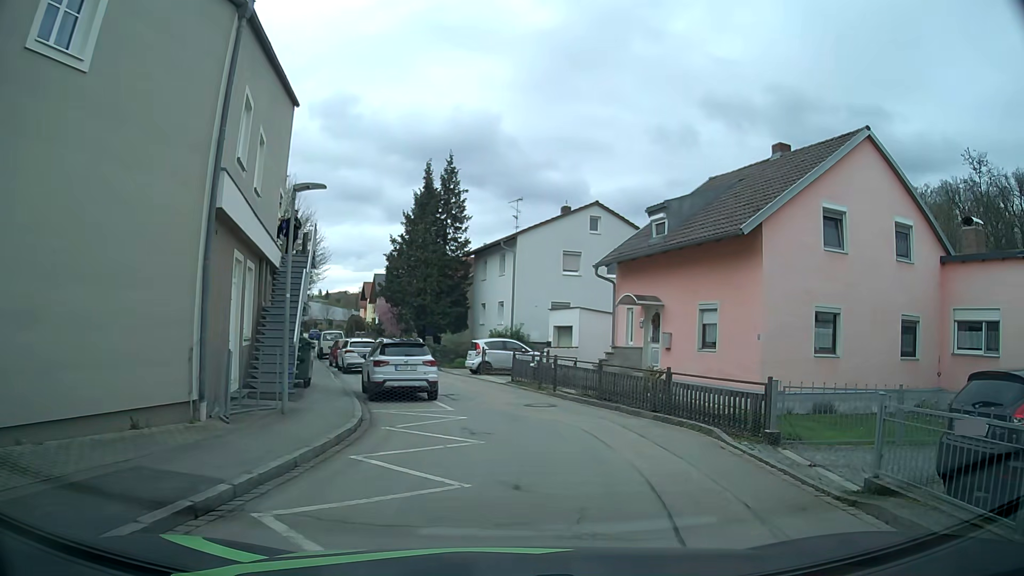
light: Day
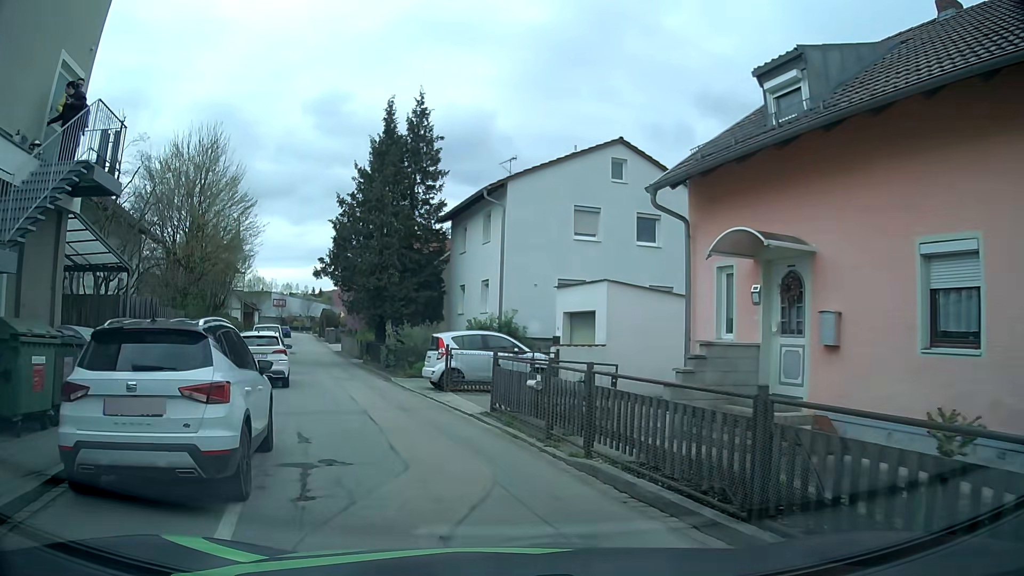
(+0.5, +11.5) m; -1°
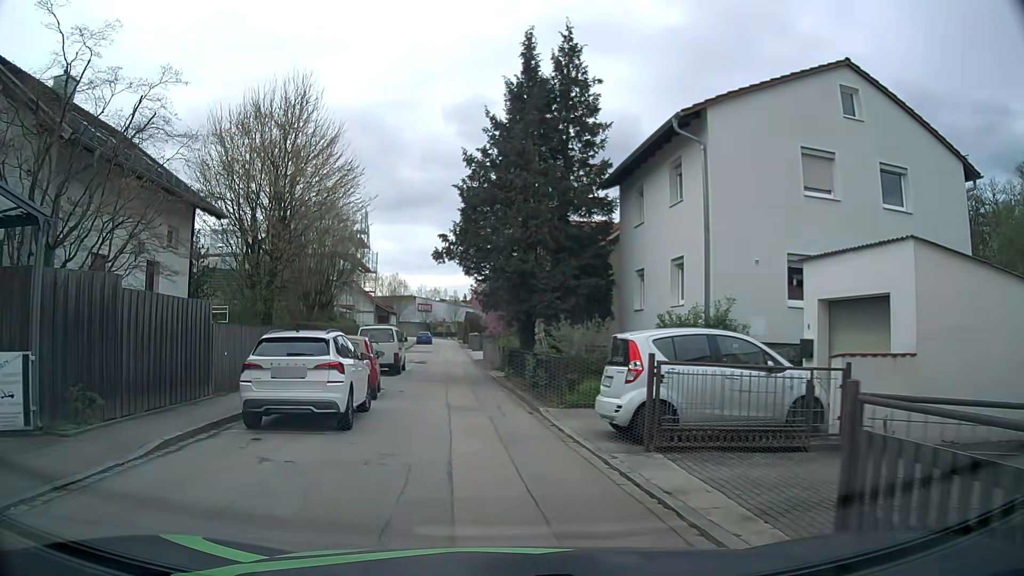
(-0.8, +8.6) m; -13°
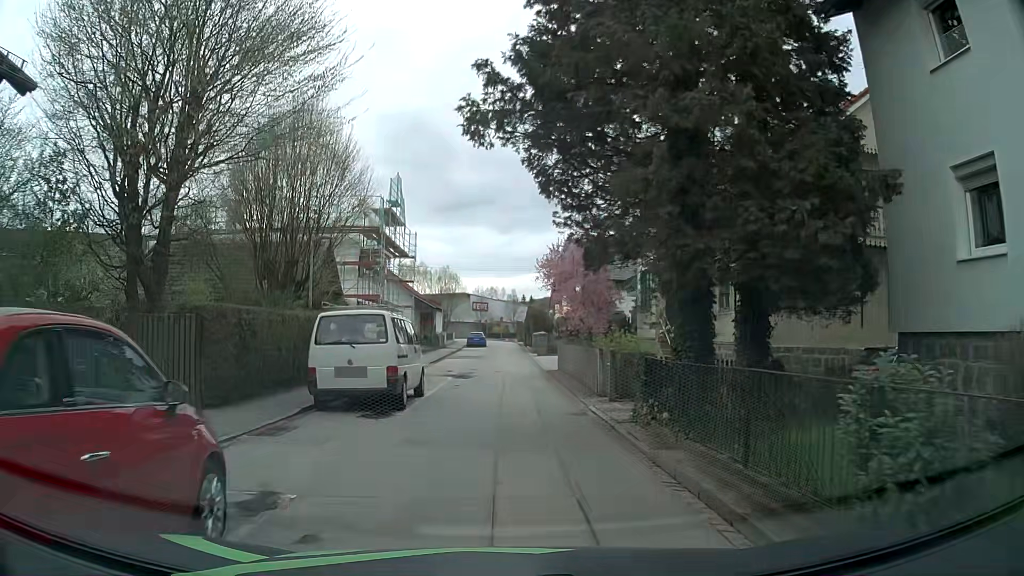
(-0.9, +14.4) m; -5°
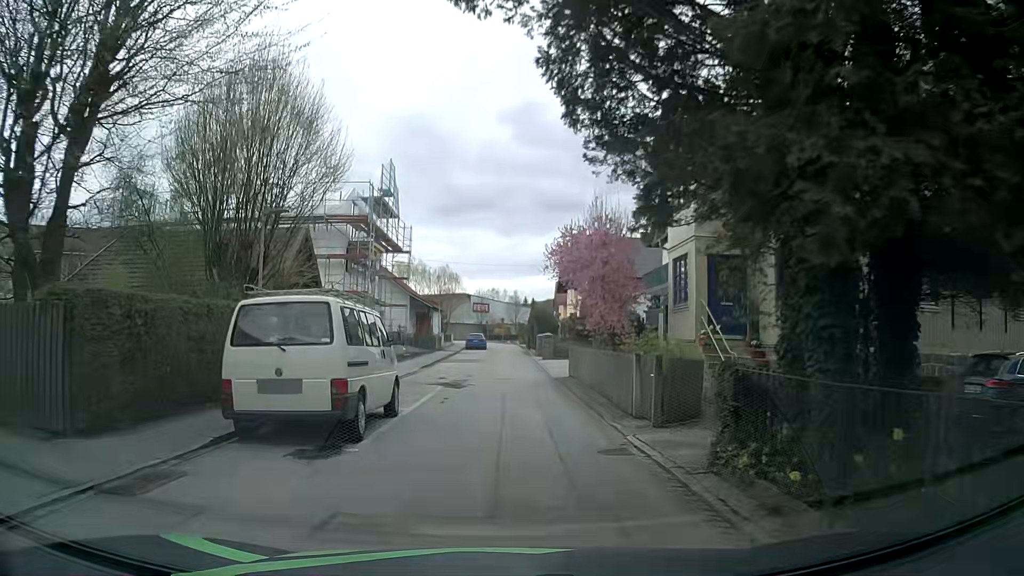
(0.0, +4.2) m; 0°
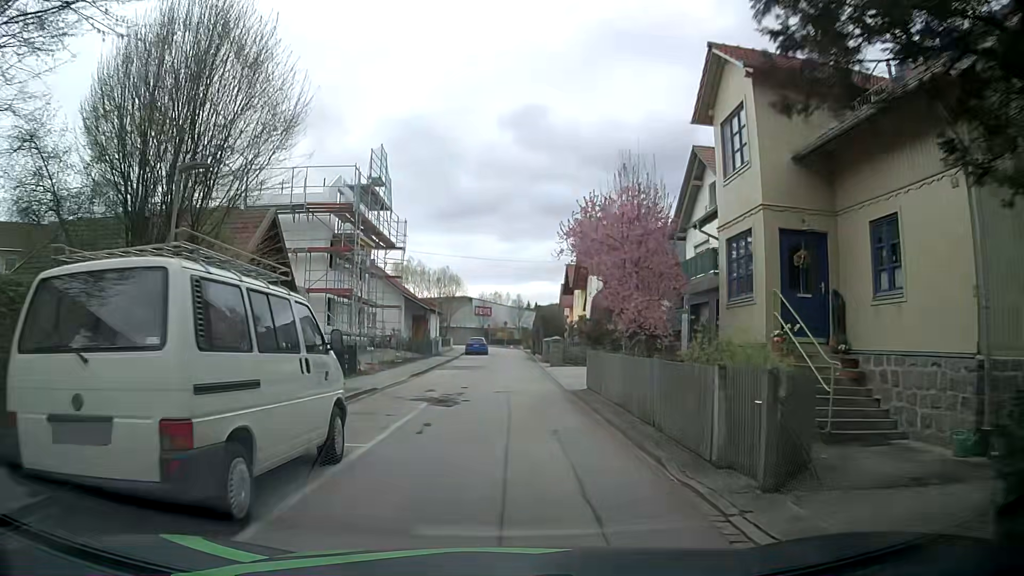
(0.0, +4.5) m; 0°
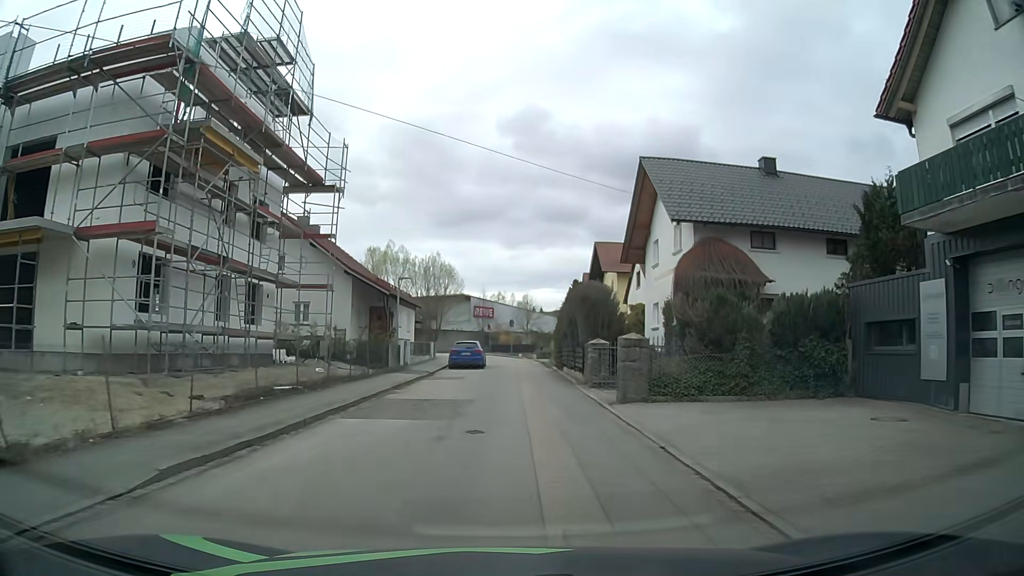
(0.0, +20.1) m; 0°
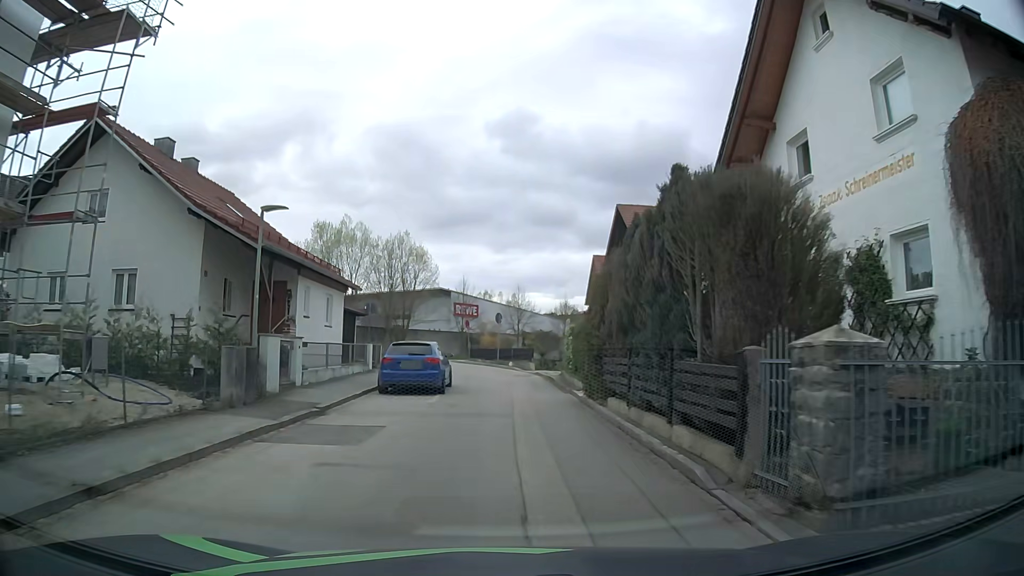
(+0.2, +16.0) m; +1°
